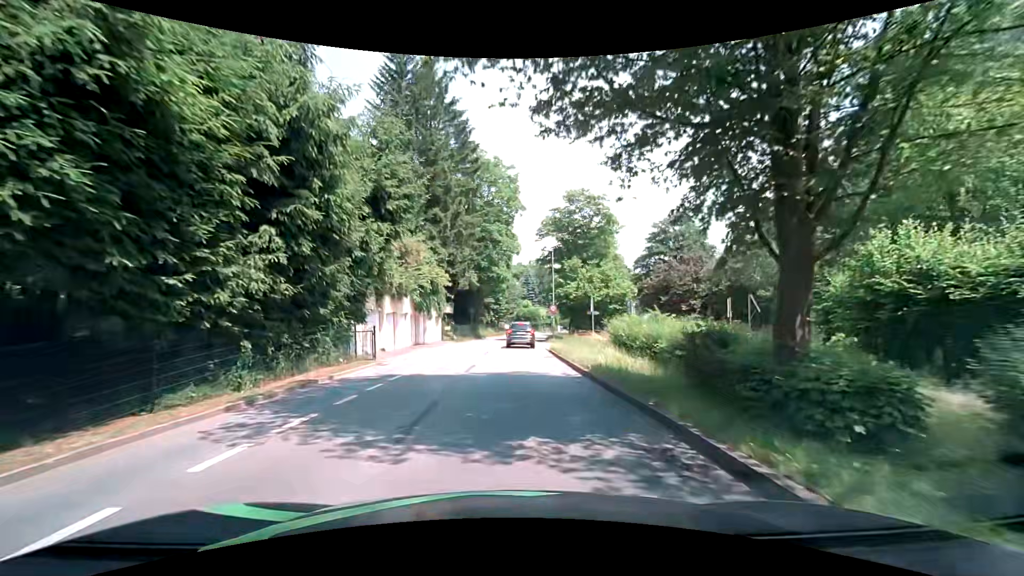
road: tertiary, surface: asphalt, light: Day
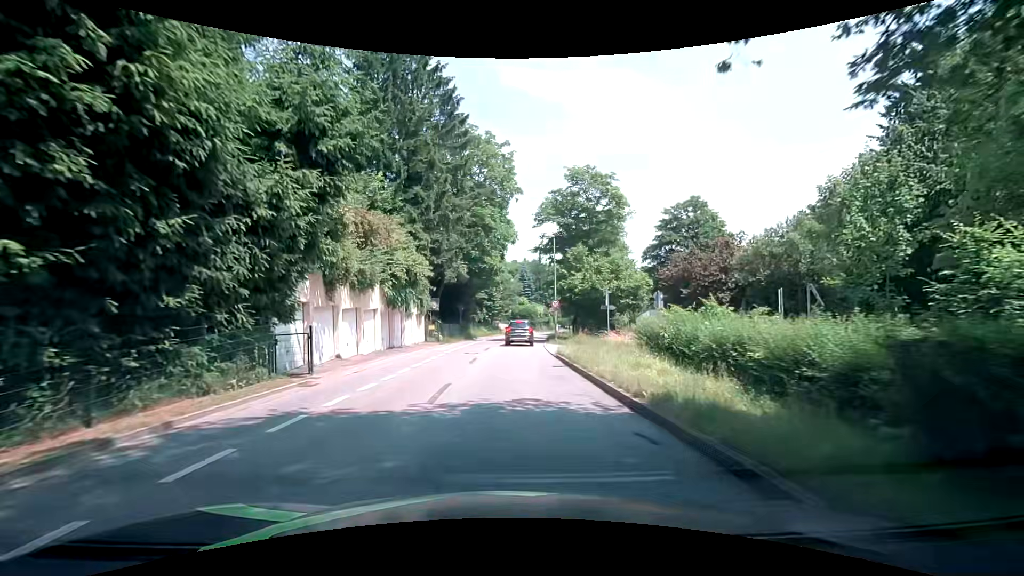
(0.0, +6.2) m; 0°
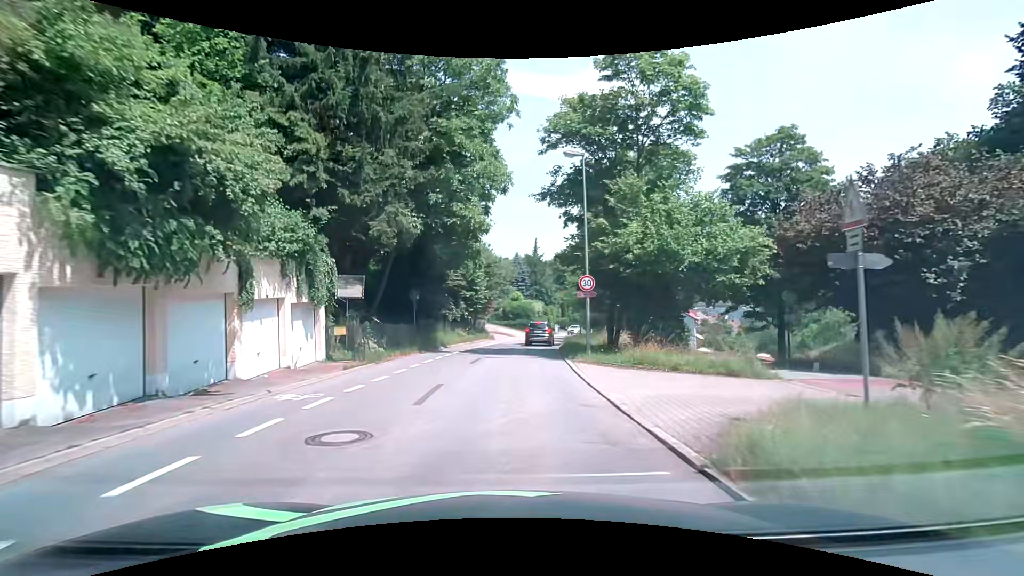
(+0.4, +18.2) m; +1°
(0, +10) (0, +20) (+1, +30) (+3, +40) (+5, +50) (+7, +59) (+10, +69) (+13, +78) (+16, +88) (+19, +97) m
